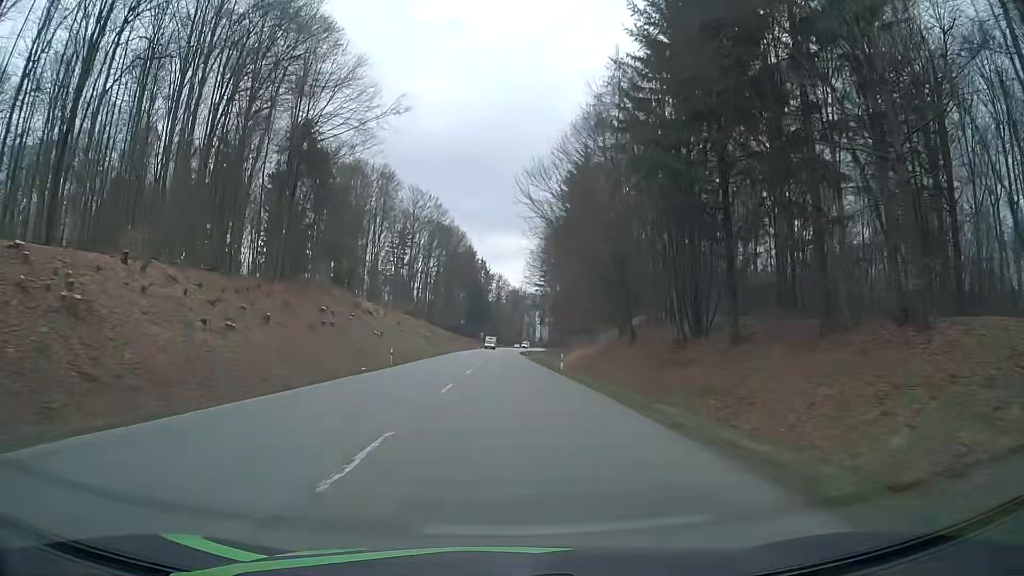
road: secondary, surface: asphalt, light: Day
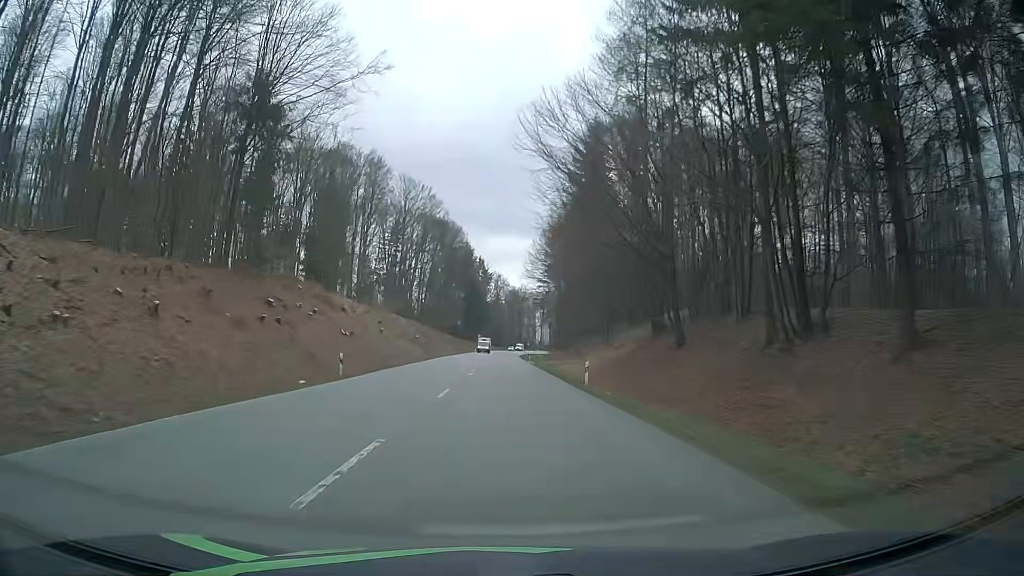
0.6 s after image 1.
(-0.1, +12.8) m; 0°
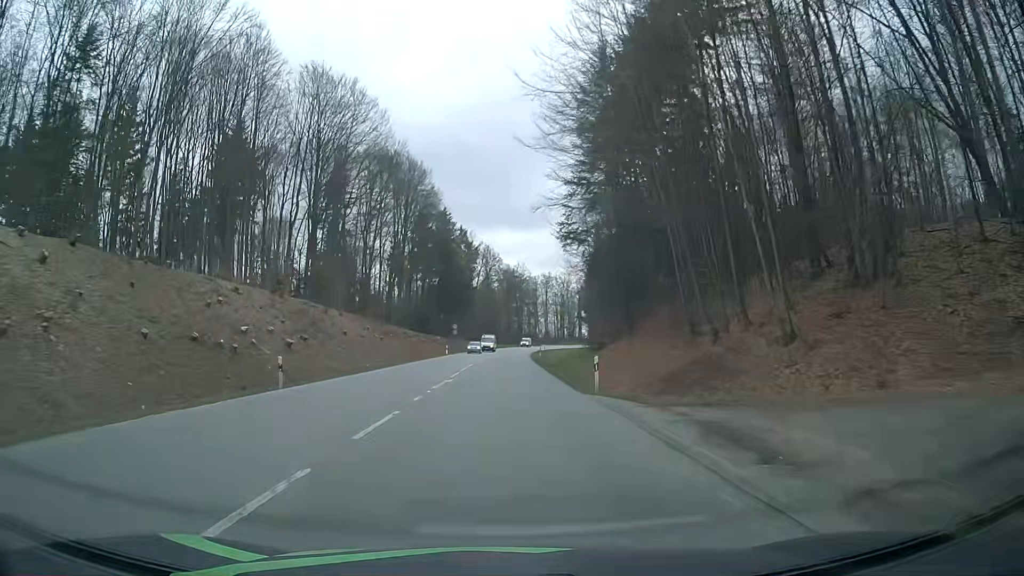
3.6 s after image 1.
(+0.6, +63.4) m; 0°
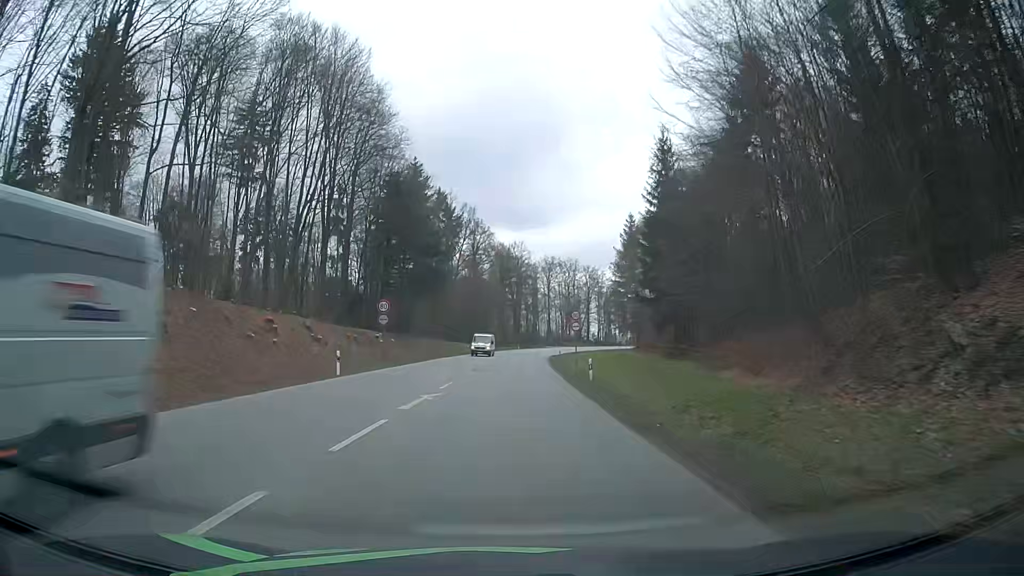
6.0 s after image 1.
(+0.3, +49.2) m; 0°
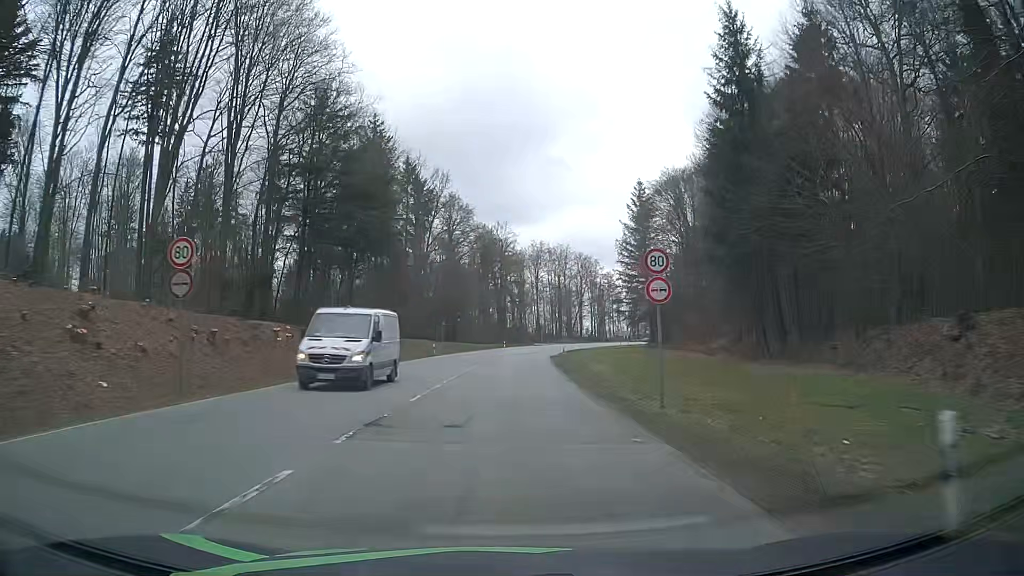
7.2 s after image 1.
(+0.4, +24.1) m; +1°
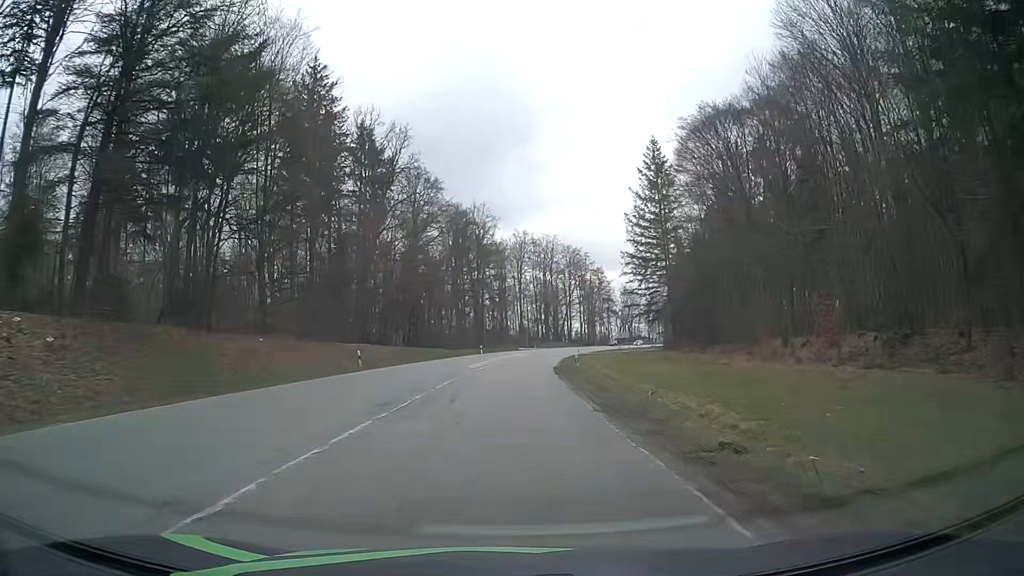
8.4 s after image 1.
(+0.5, +23.9) m; +2°
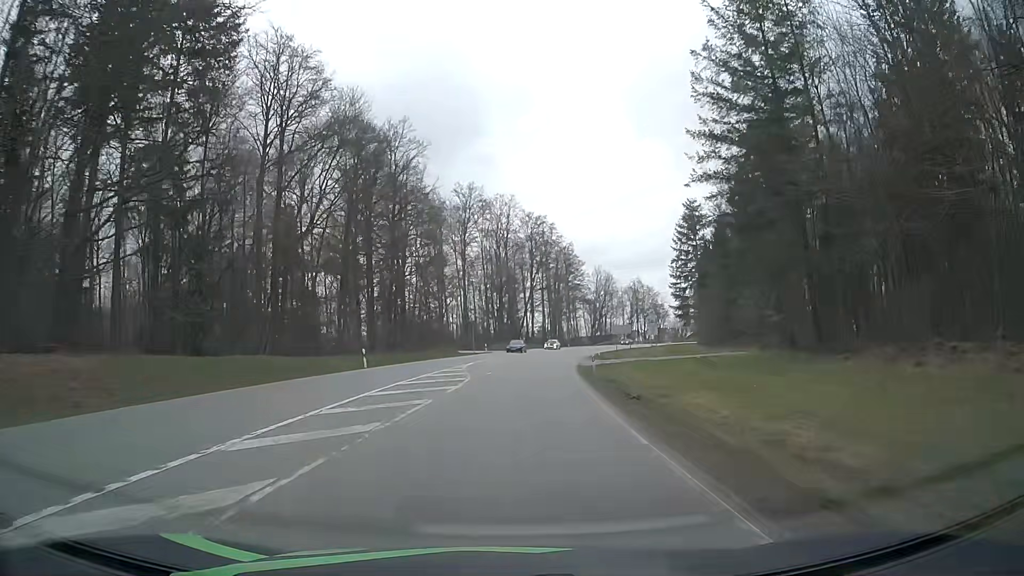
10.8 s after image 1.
(+1.5, +47.3) m; +4°
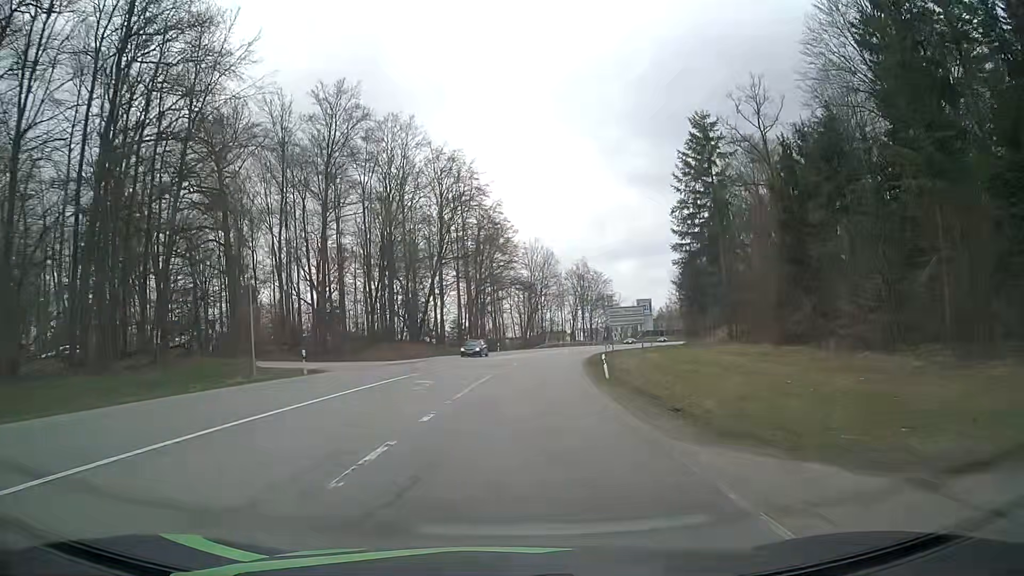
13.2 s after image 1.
(+2.7, +46.4) m; +7°
(0, +10) (+1, +20) (+1, +30) (+3, +40) (+4, +50) (+6, +60) (+7, +69) (+10, +79) (+12, +89) (+15, +99) m
